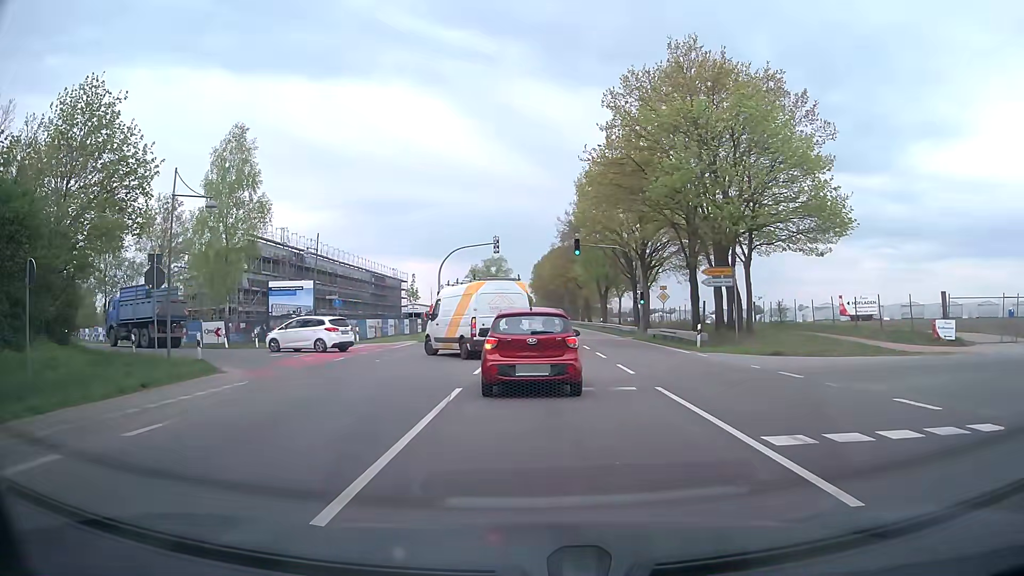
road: primary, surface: asphalt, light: Day
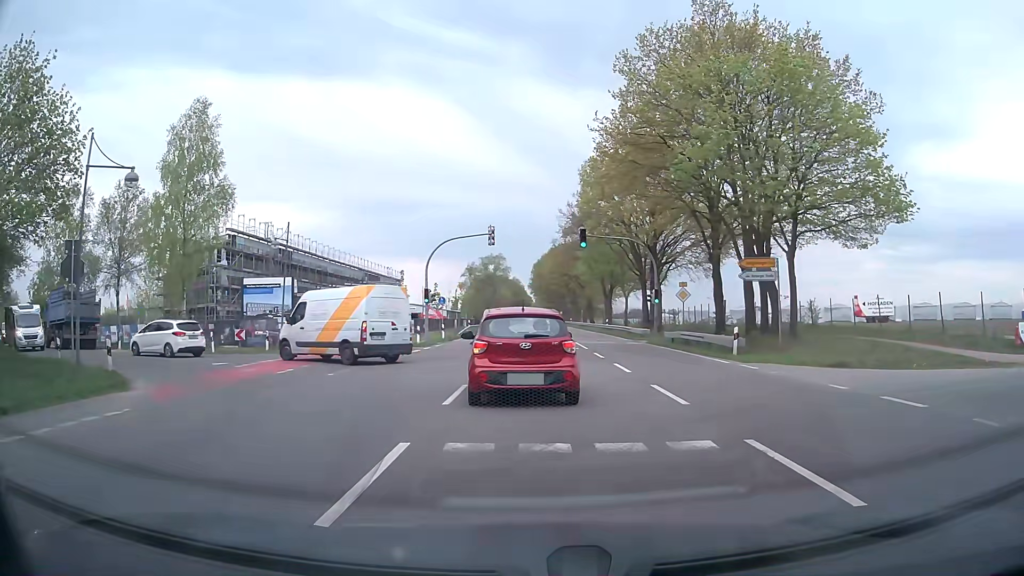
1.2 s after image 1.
(-0.2, +5.5) m; -2°
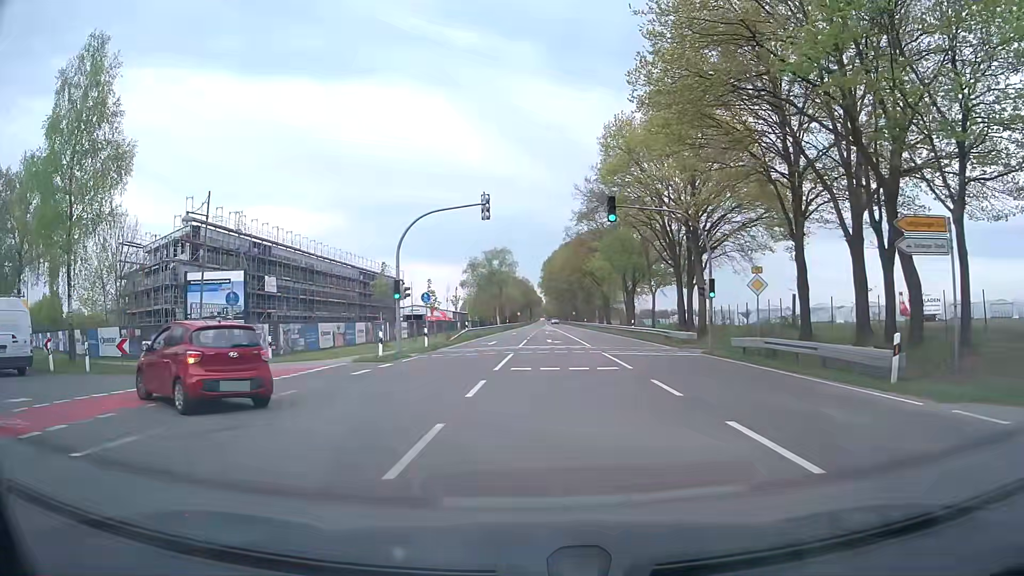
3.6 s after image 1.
(-0.1, +11.1) m; -2°
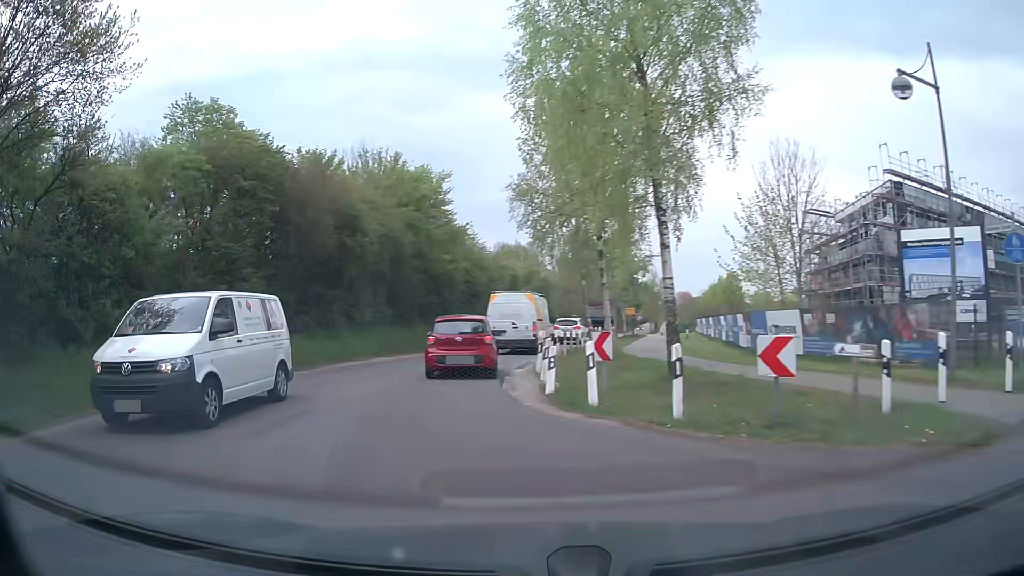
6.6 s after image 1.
(-6.5, +13.3) m; -61°
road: tertiary
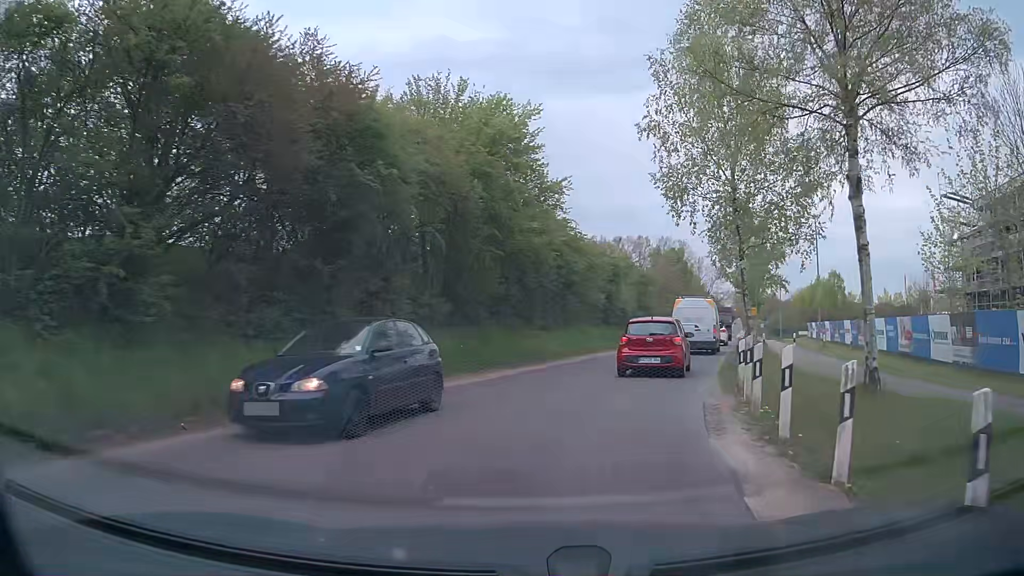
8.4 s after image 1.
(-1.2, +11.8) m; -5°
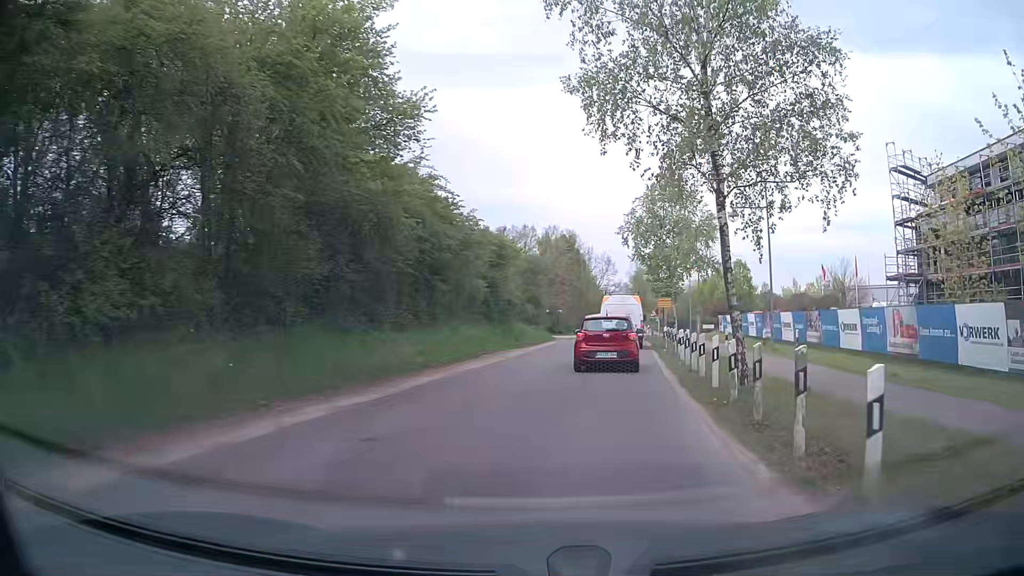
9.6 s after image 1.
(+0.7, +9.3) m; +9°
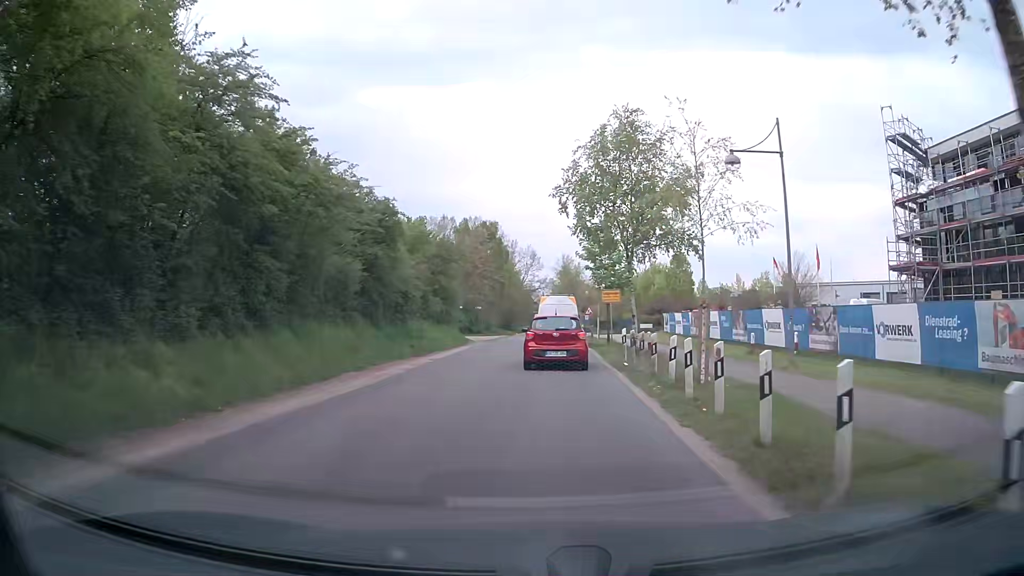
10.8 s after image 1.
(+0.7, +10.2) m; +6°
(0, +10) (+1, +20) (+1, +30) (+1, +40) (+2, +50) (+2, +60) (+2, +70) (+3, +80) (+3, +90) (+3, +100) m
